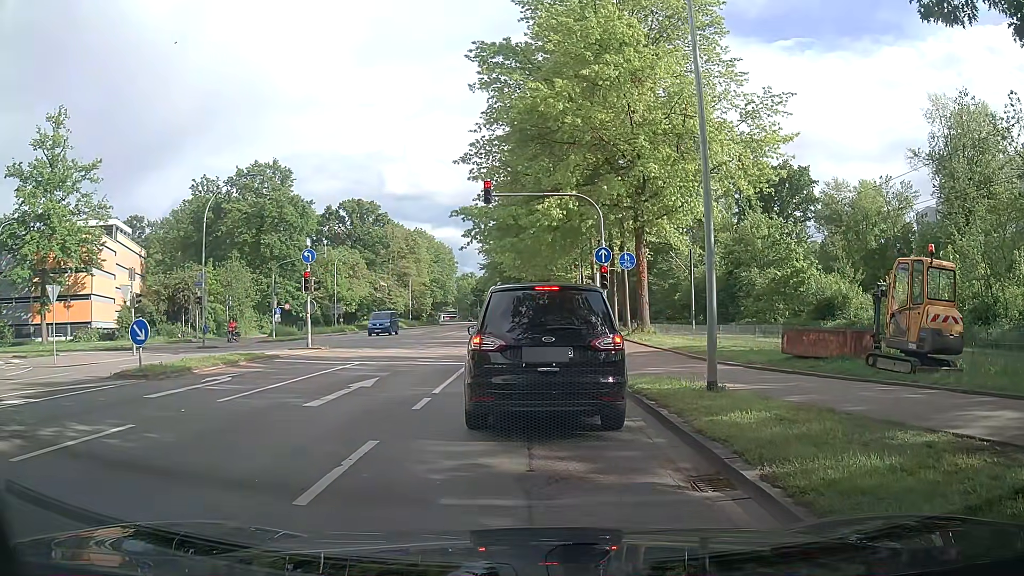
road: secondary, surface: asphalt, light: Day
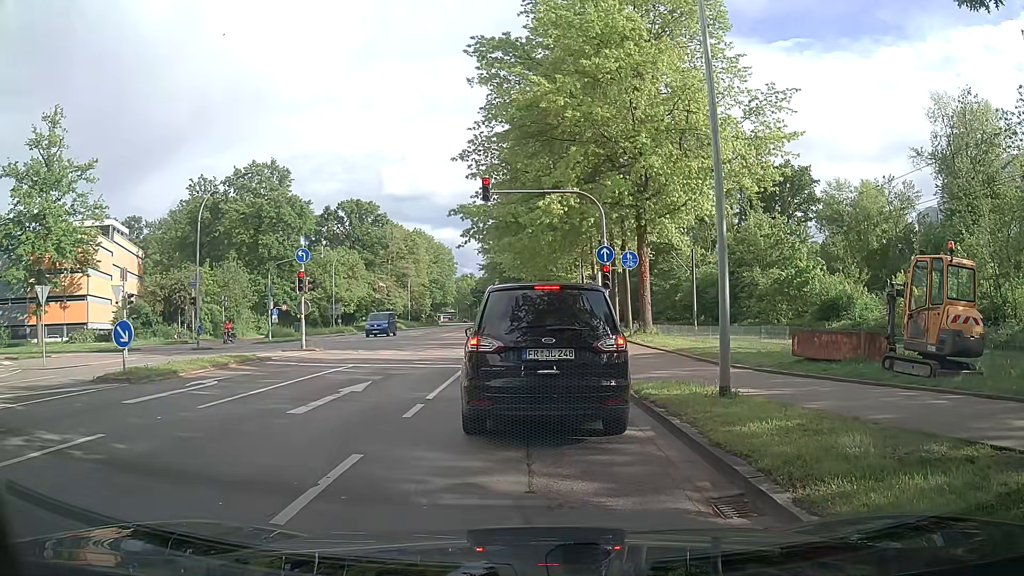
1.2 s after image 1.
(0.0, +0.7) m; 0°
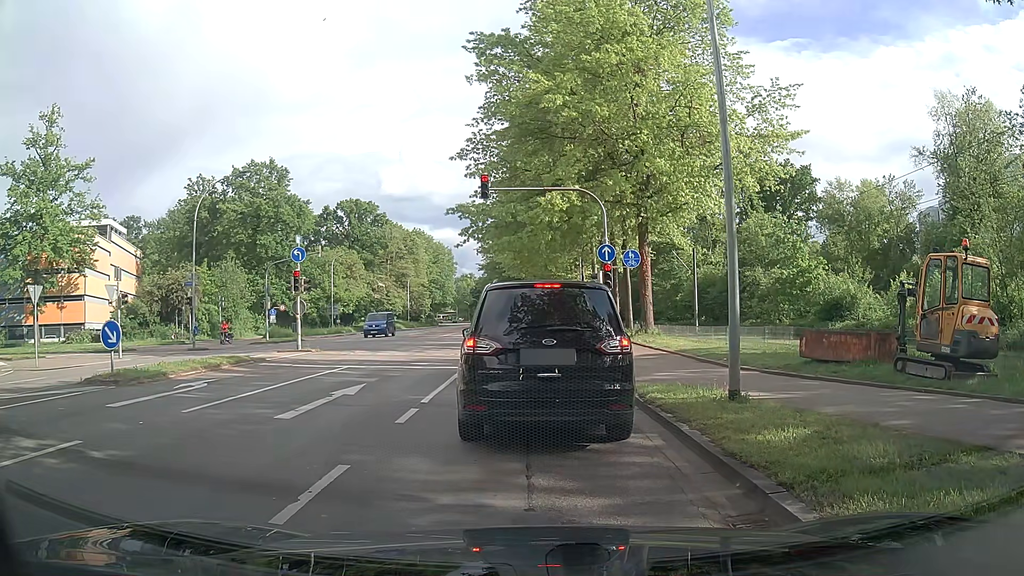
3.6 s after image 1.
(0.0, +0.5) m; 0°
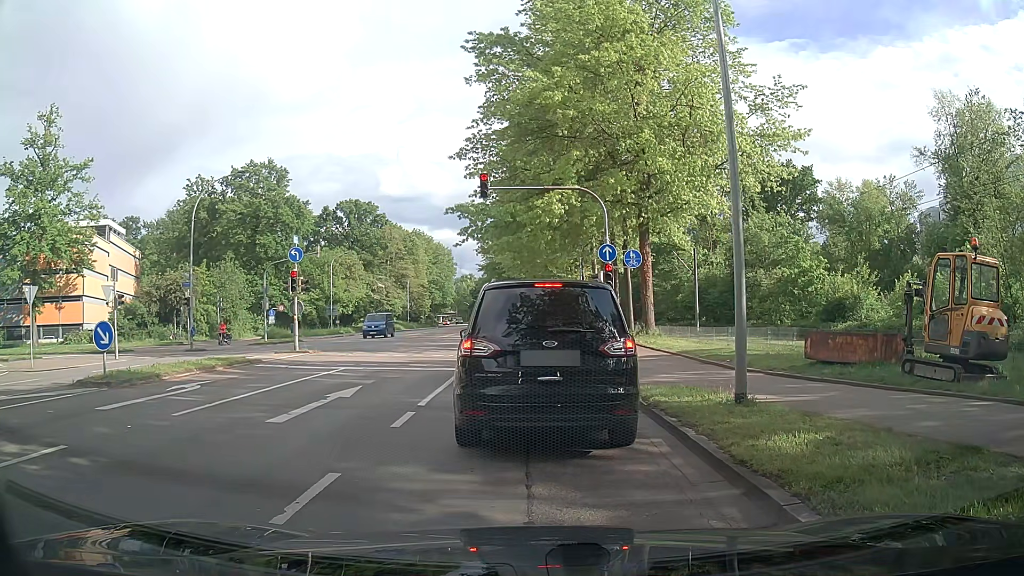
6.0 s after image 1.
(0.0, +0.3) m; 0°
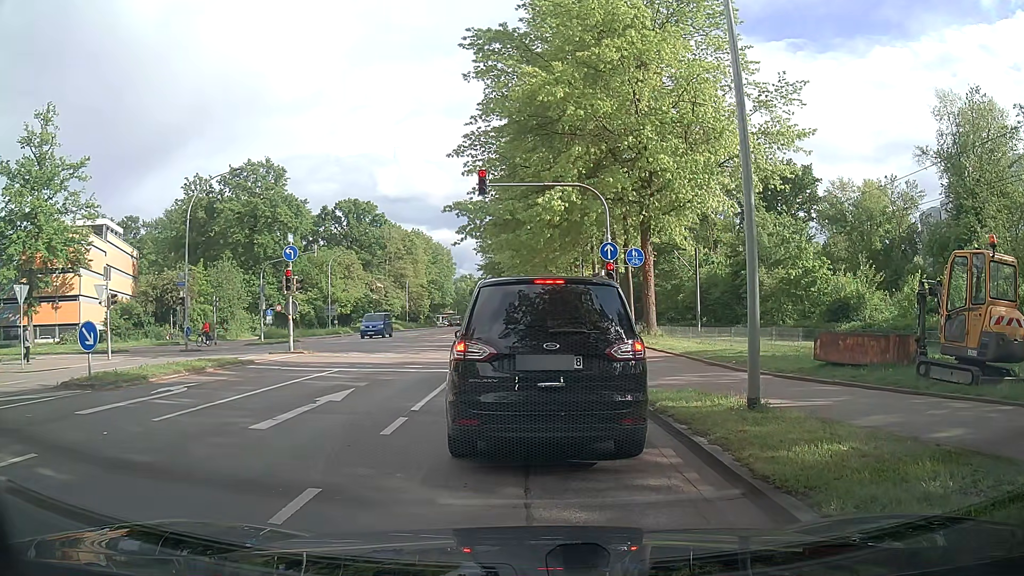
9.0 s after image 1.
(0.0, +0.6) m; 0°
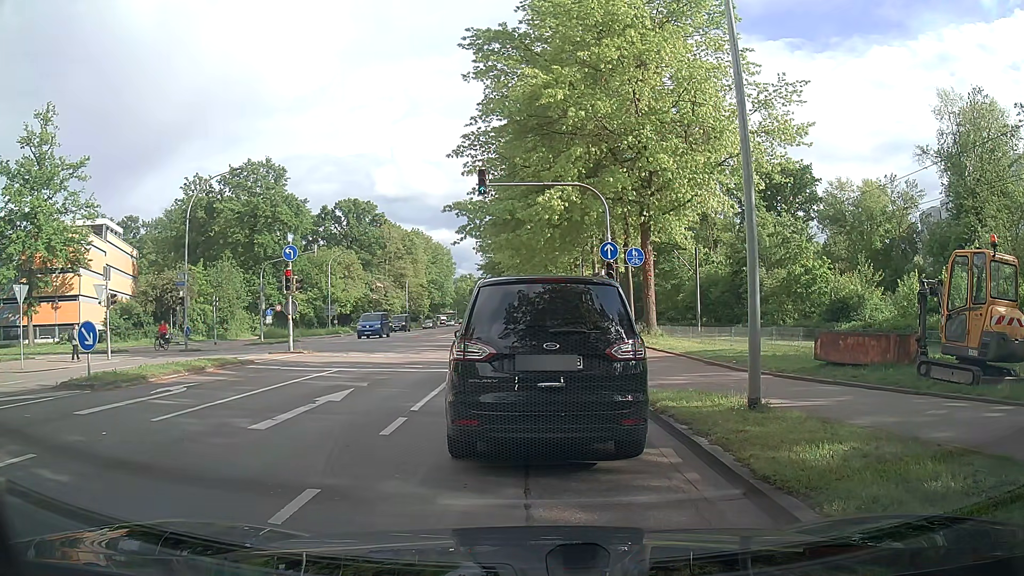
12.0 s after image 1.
(0.0, +0.1) m; 0°
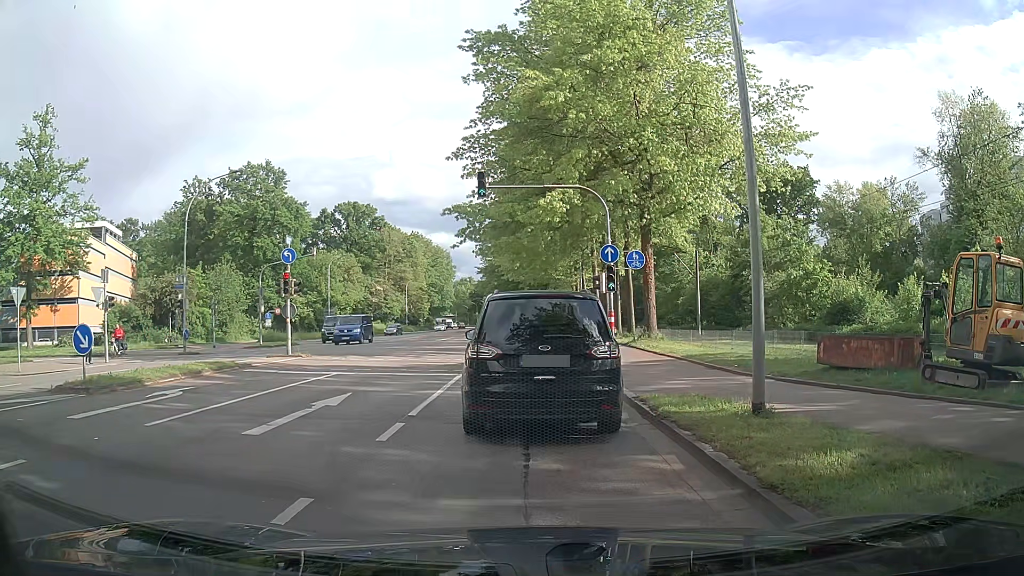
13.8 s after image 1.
(0.0, +0.2) m; 0°
